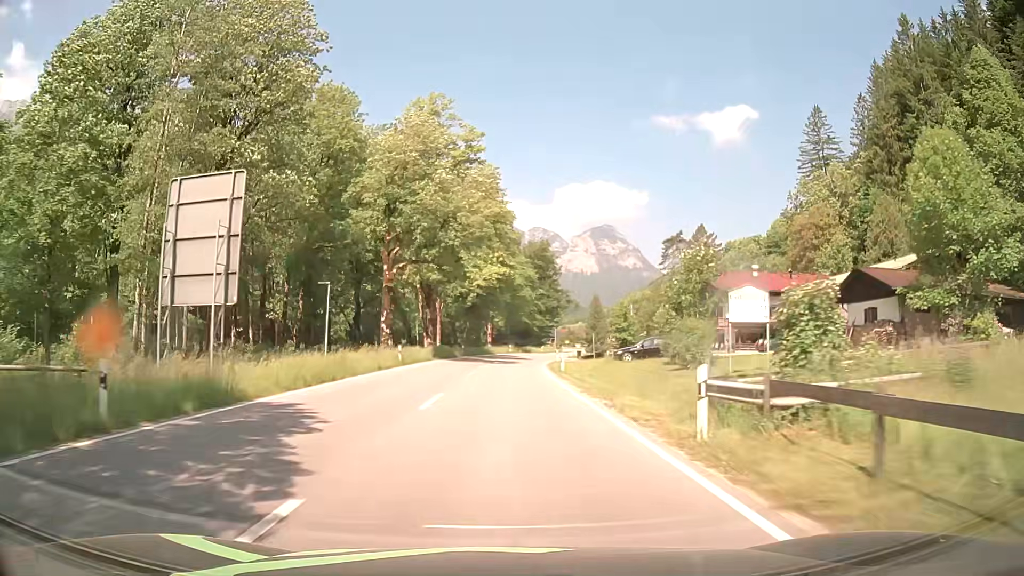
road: primary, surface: asphalt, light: Day
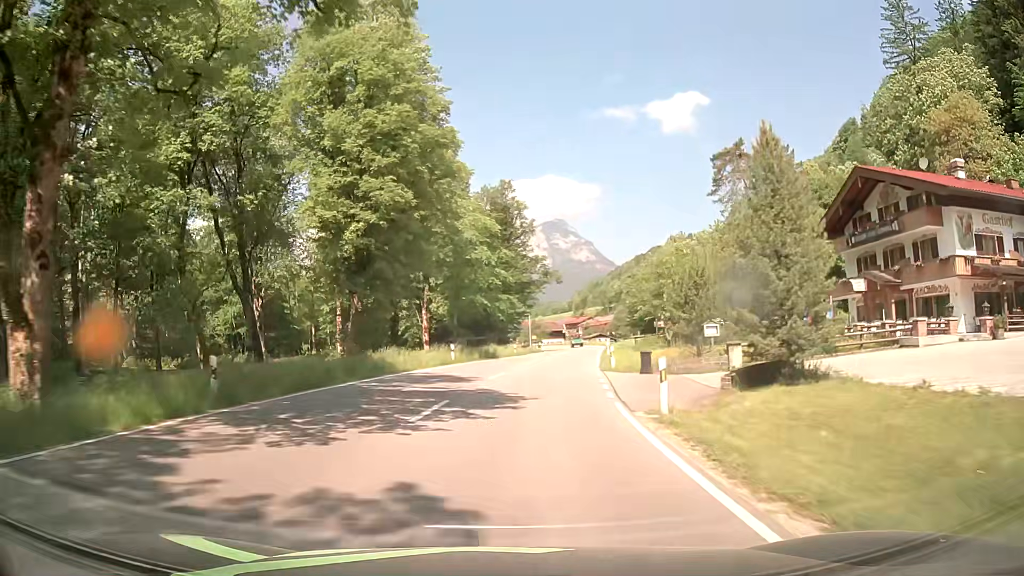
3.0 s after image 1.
(+0.8, +50.3) m; +3°
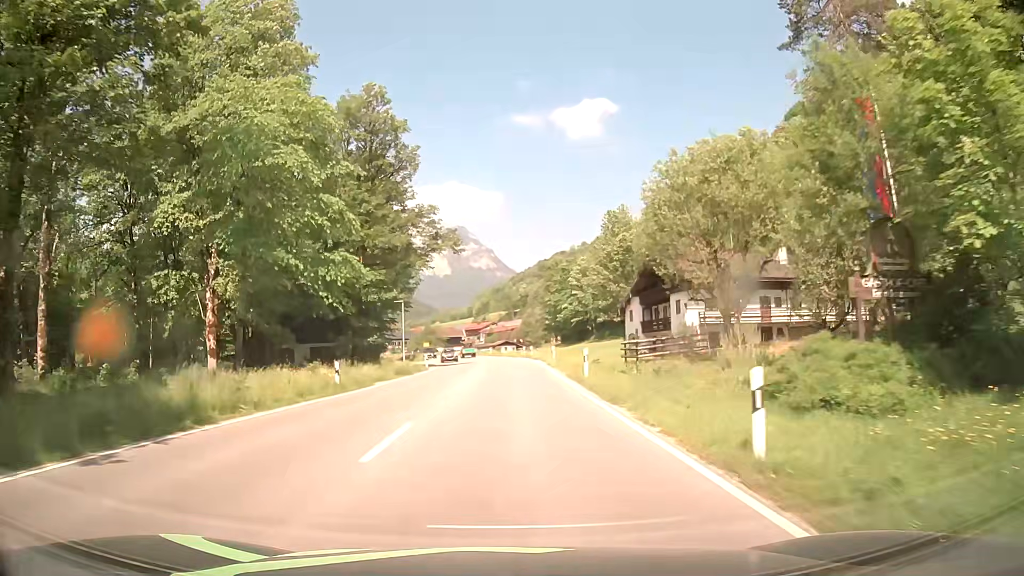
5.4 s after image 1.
(+3.4, +39.2) m; +9°
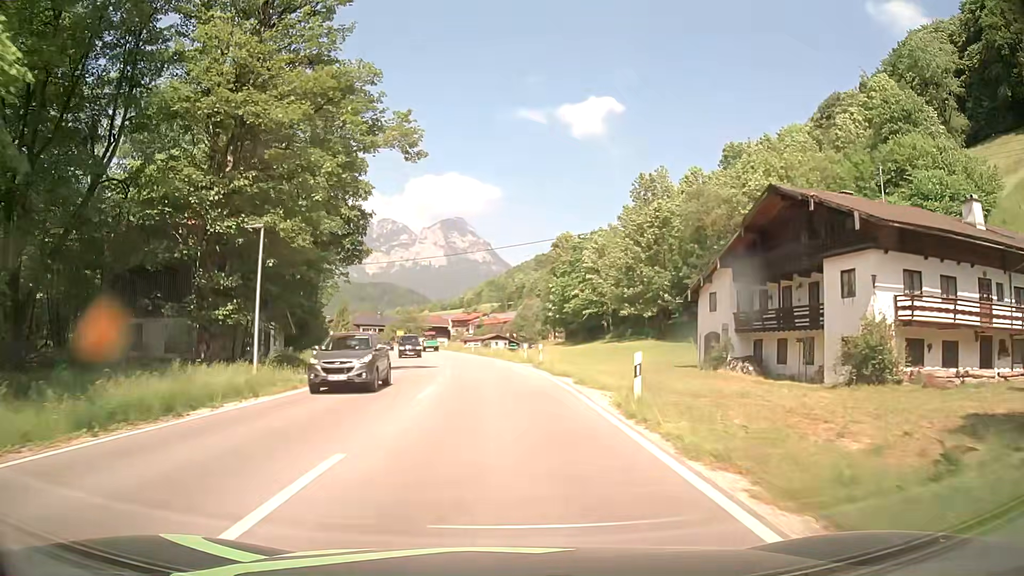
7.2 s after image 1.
(+0.3, +27.7) m; 0°
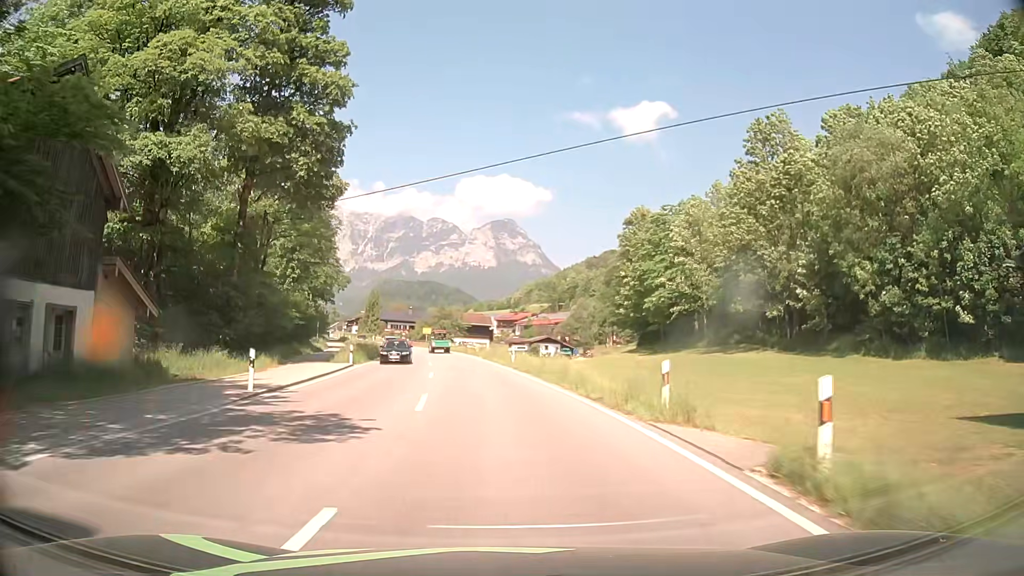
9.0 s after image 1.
(-0.6, +26.5) m; -3°
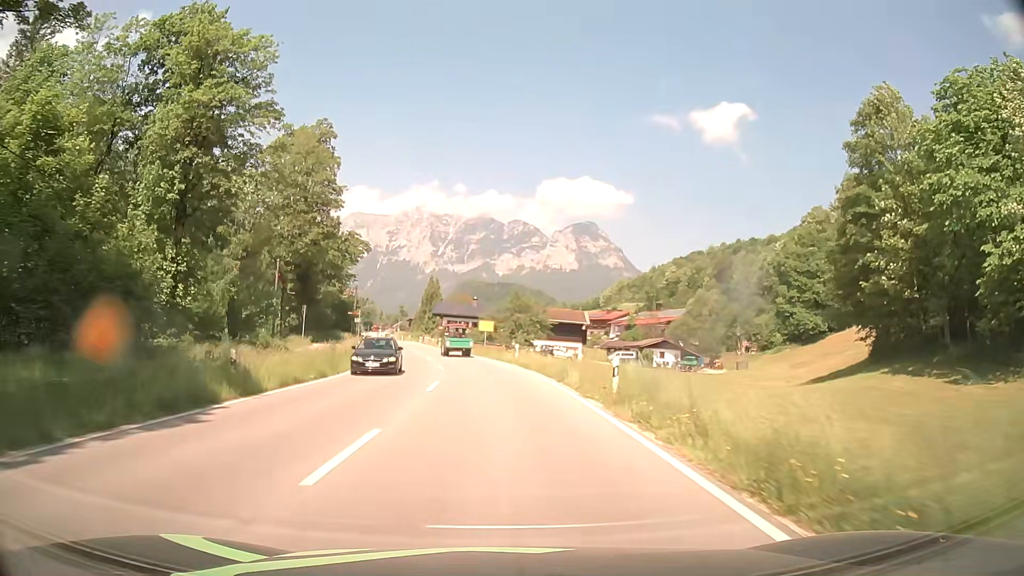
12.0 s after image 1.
(-3.0, +43.5) m; -7°
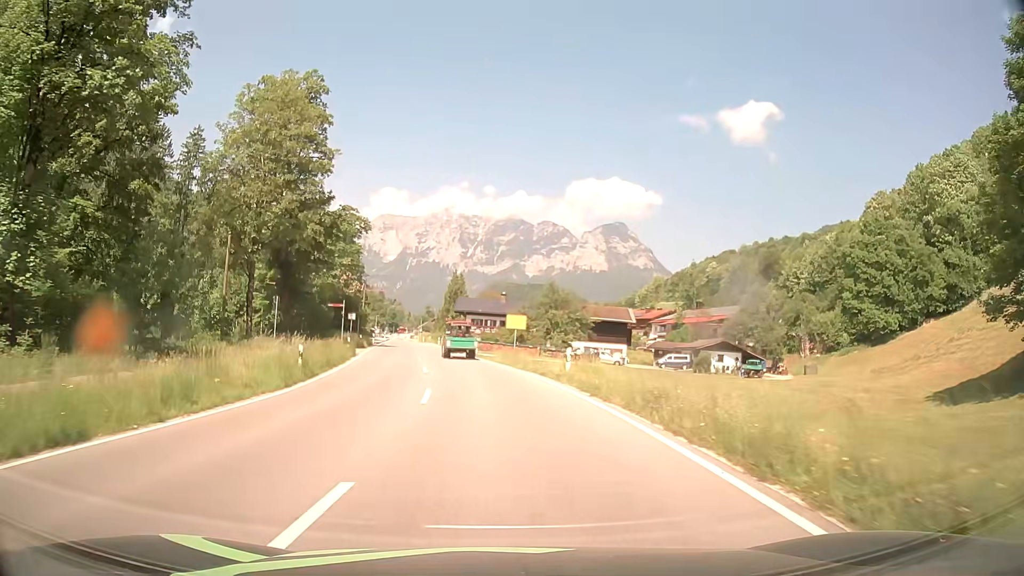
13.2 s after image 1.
(-0.4, +15.8) m; -2°
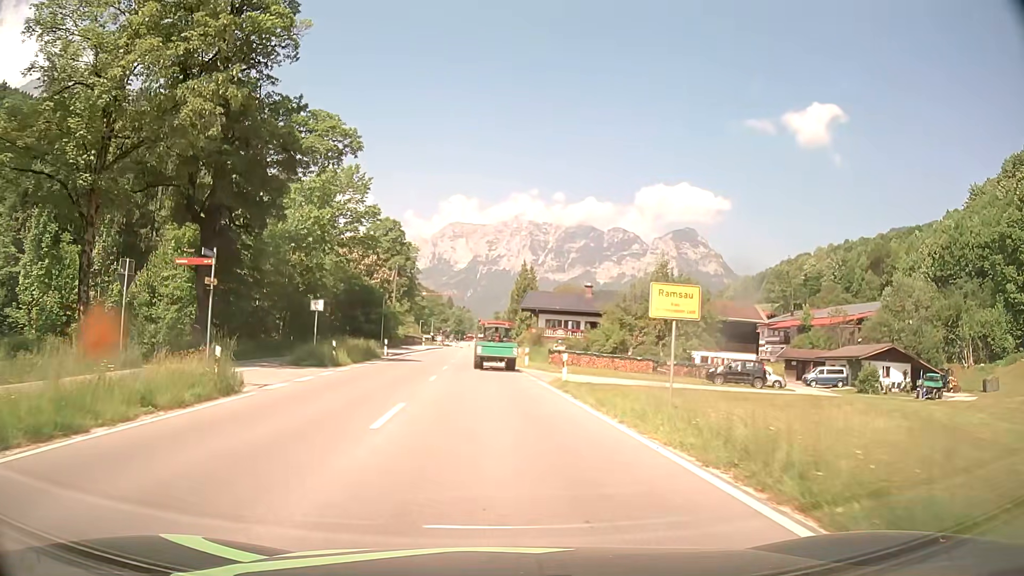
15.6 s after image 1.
(-1.5, +28.0) m; -6°
(0, +10) (0, +20) (-1, +30) (-1, +40) (-2, +50) (-2, +60) (-3, +70) (-3, +80) (-4, +90) (-4, +100) m
